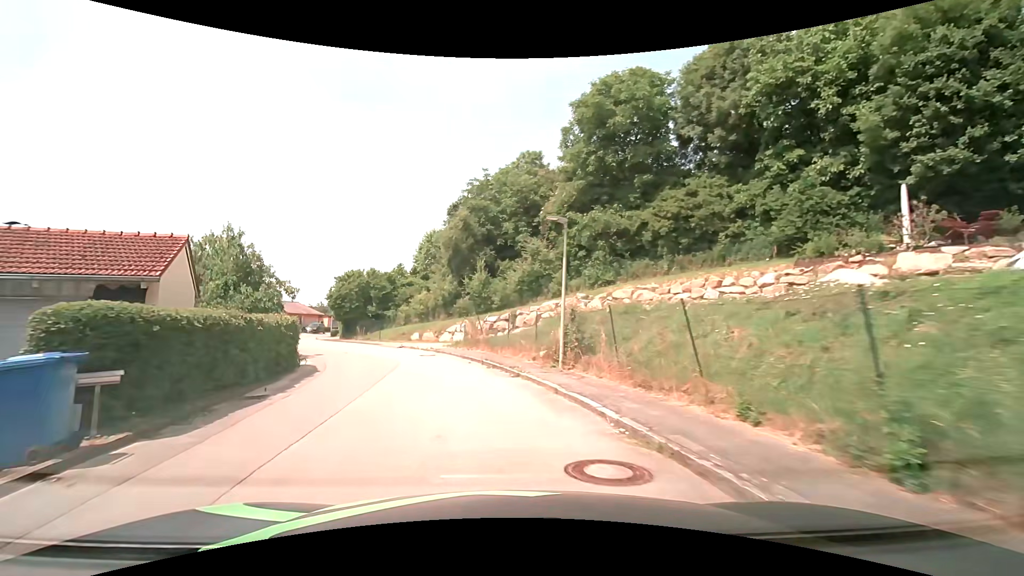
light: Day
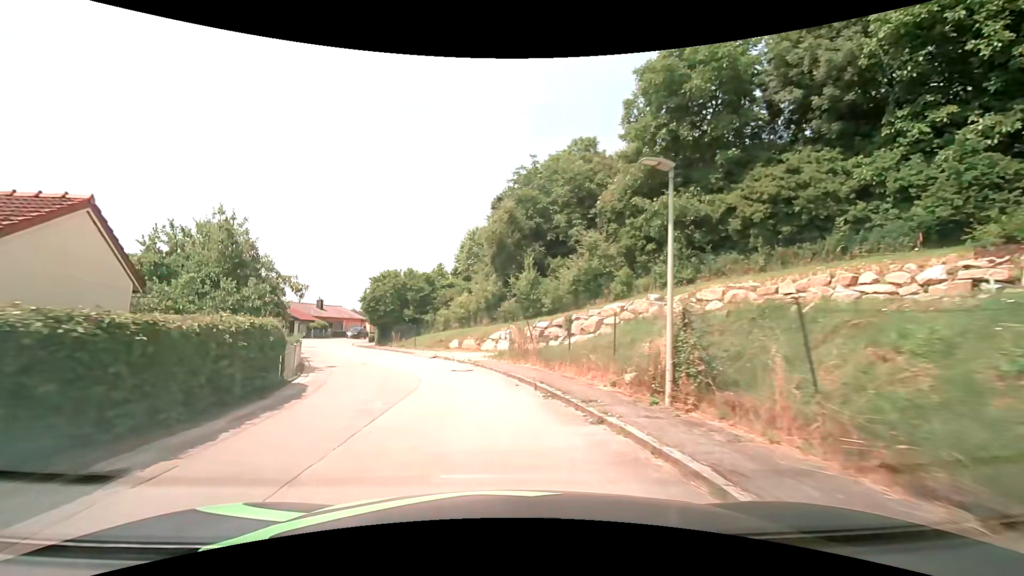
(-0.2, +5.2) m; -5°
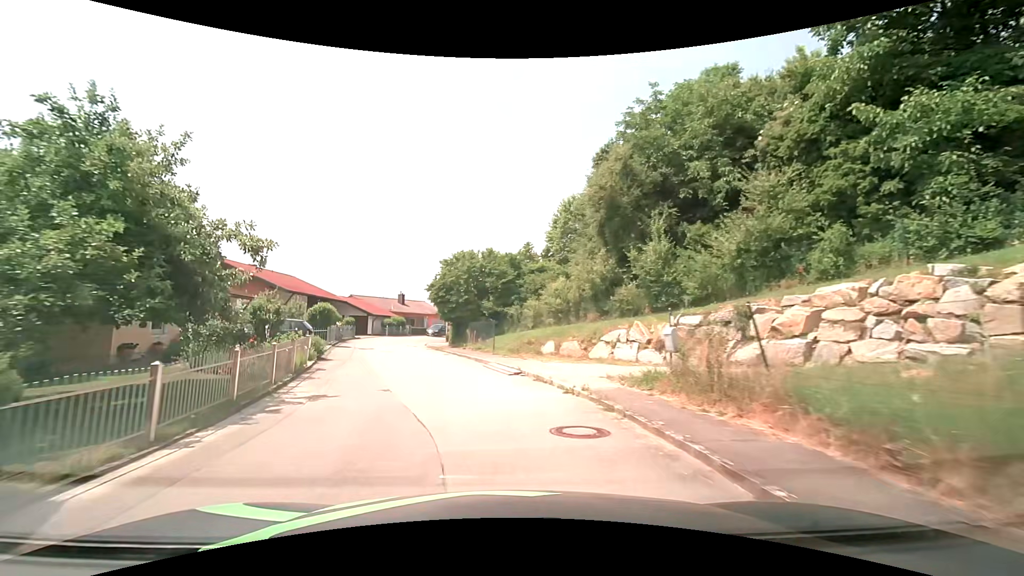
(-0.8, +10.4) m; -10°
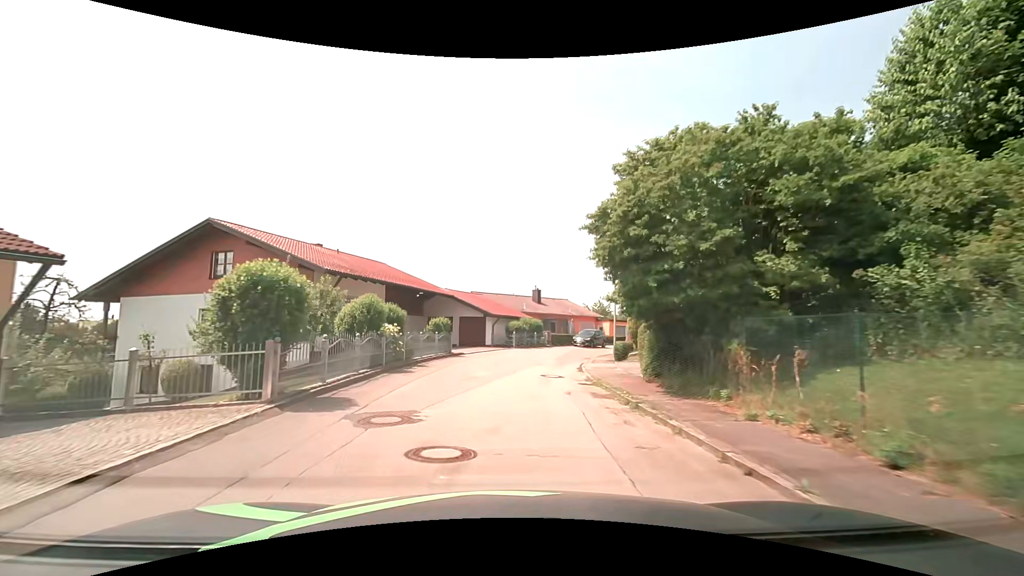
(-3.5, +20.9) m; -16°
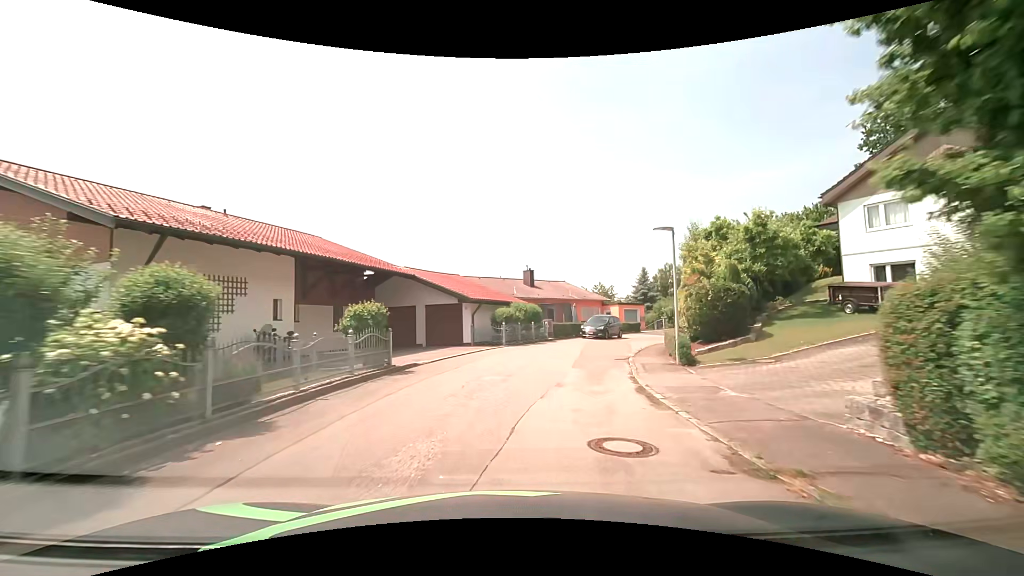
(-0.1, +10.8) m; 0°
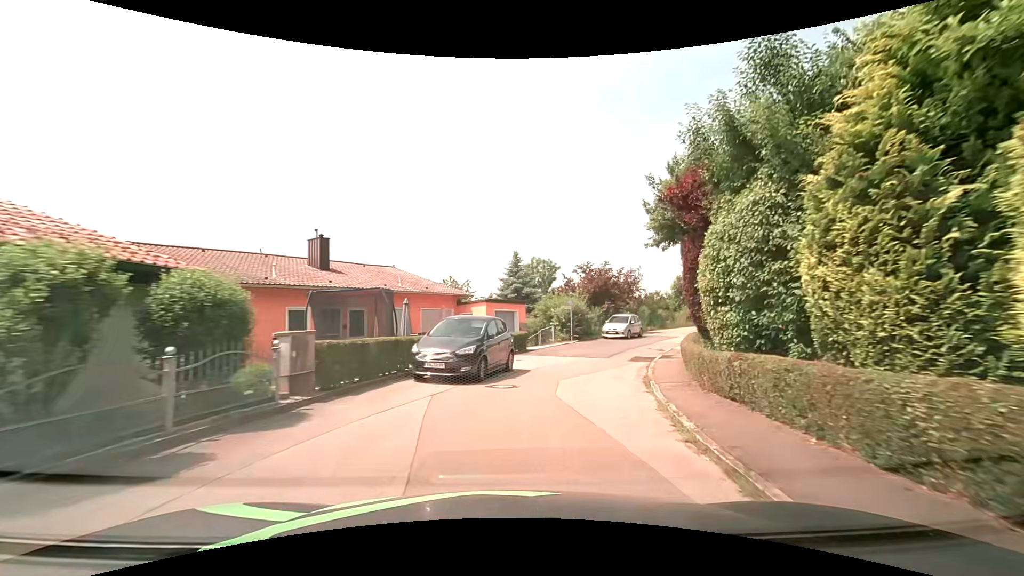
(+3.1, +21.5) m; +18°
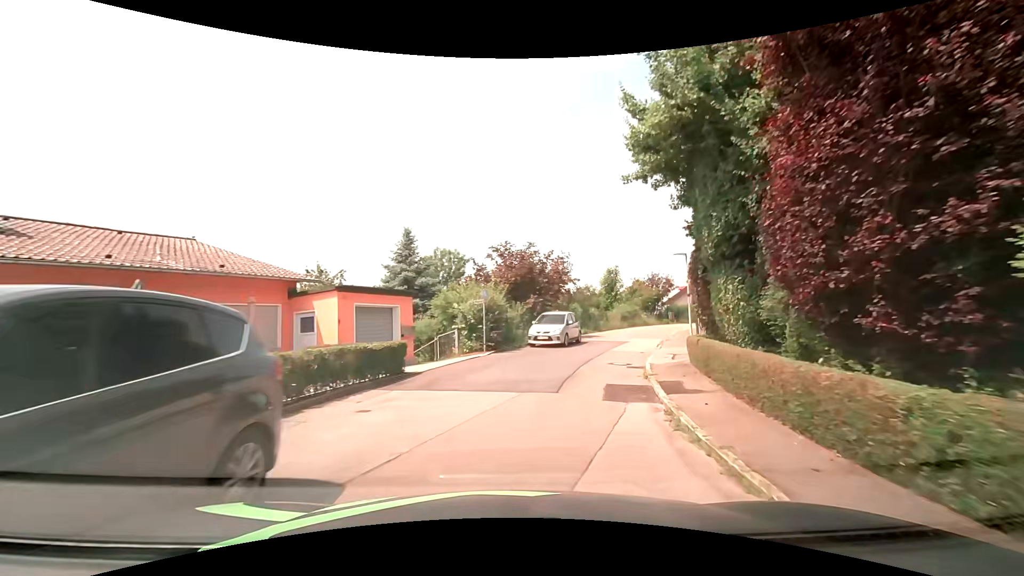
(+1.0, +10.8) m; +11°
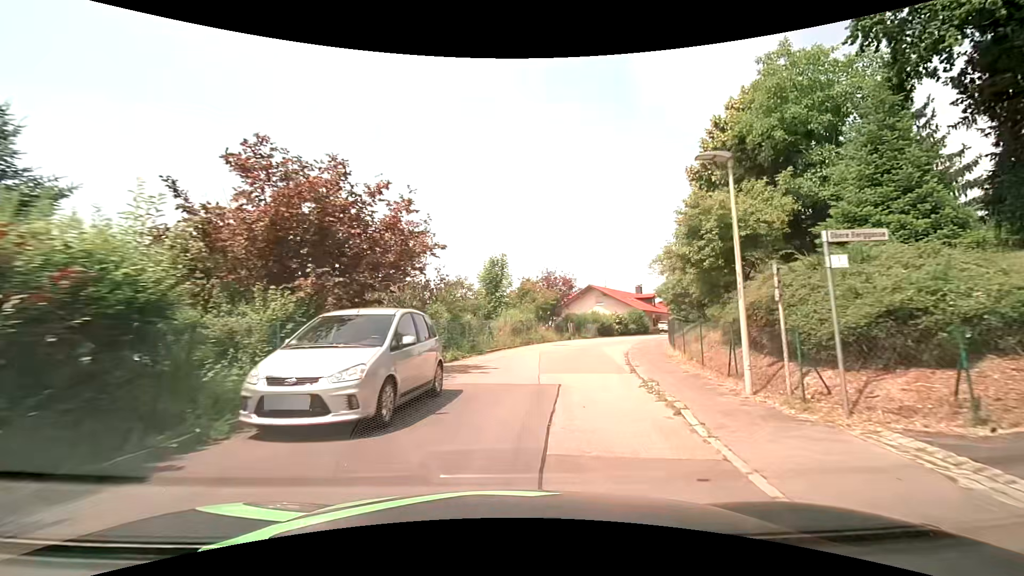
(+2.0, +16.2) m; +13°
(+1, +10) (+3, +20) (+6, +29) (+10, +38) (+15, +47) (+20, +56) (+26, +63) (+33, +71) (+40, +78) (+48, +84) m
